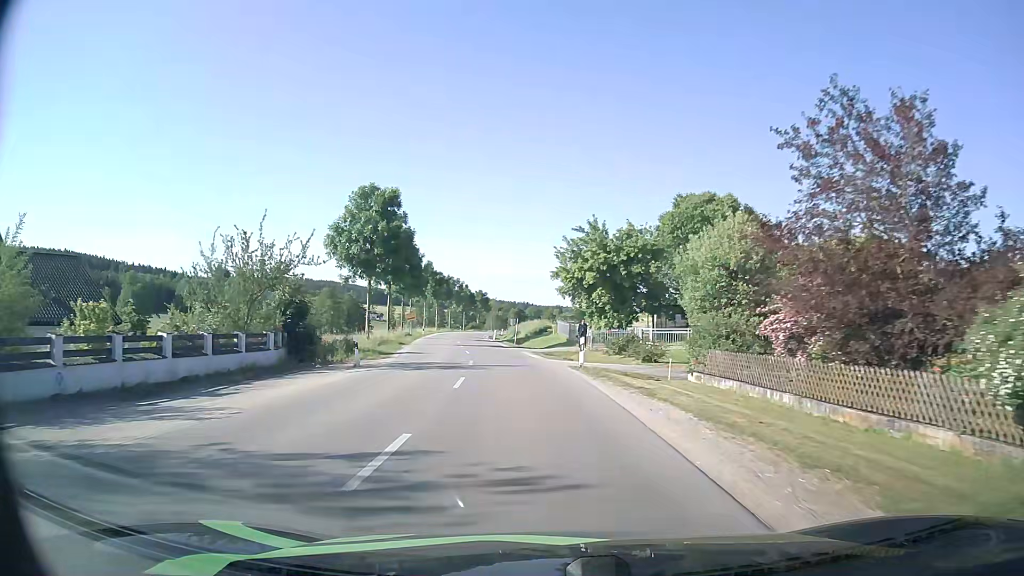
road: secondary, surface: asphalt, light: Day
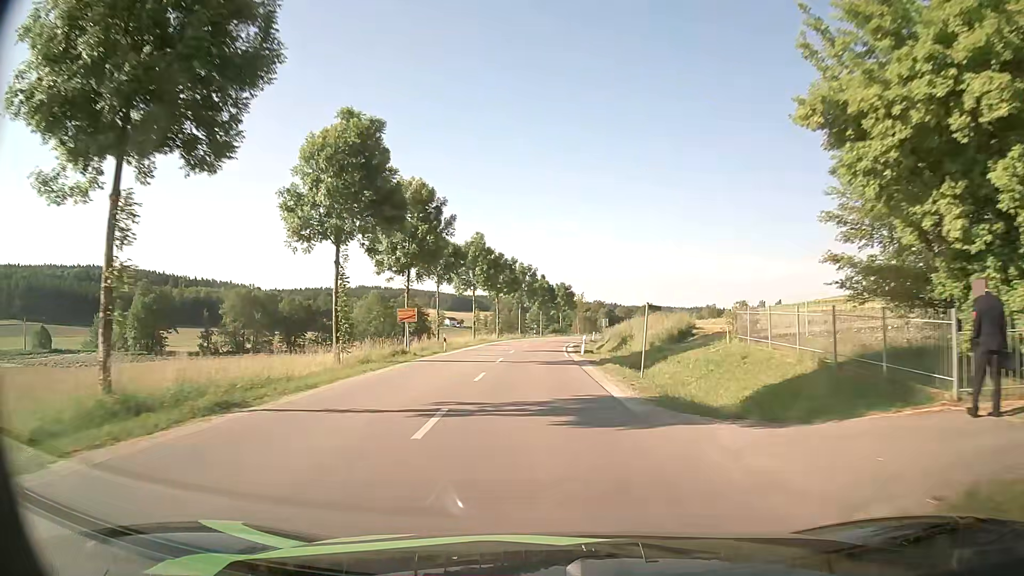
(-2.4, +34.0) m; -7°
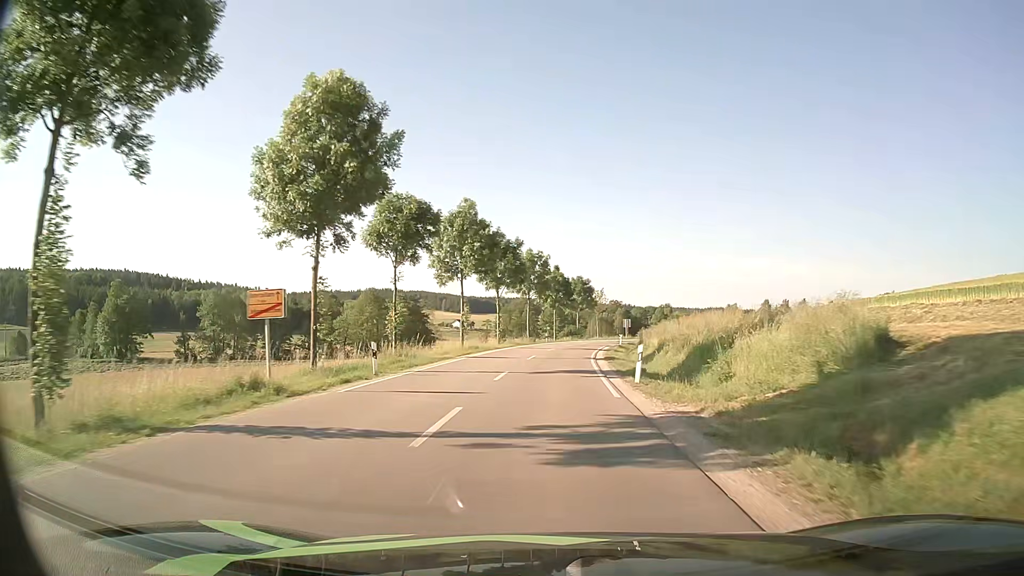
(-0.2, +17.4) m; -1°
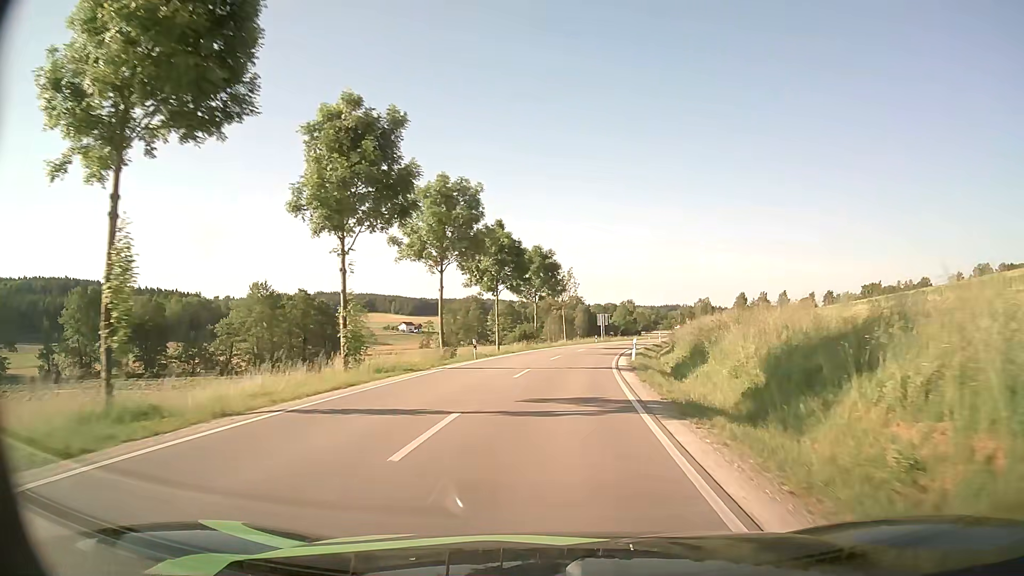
(+1.0, +35.2) m; +4°
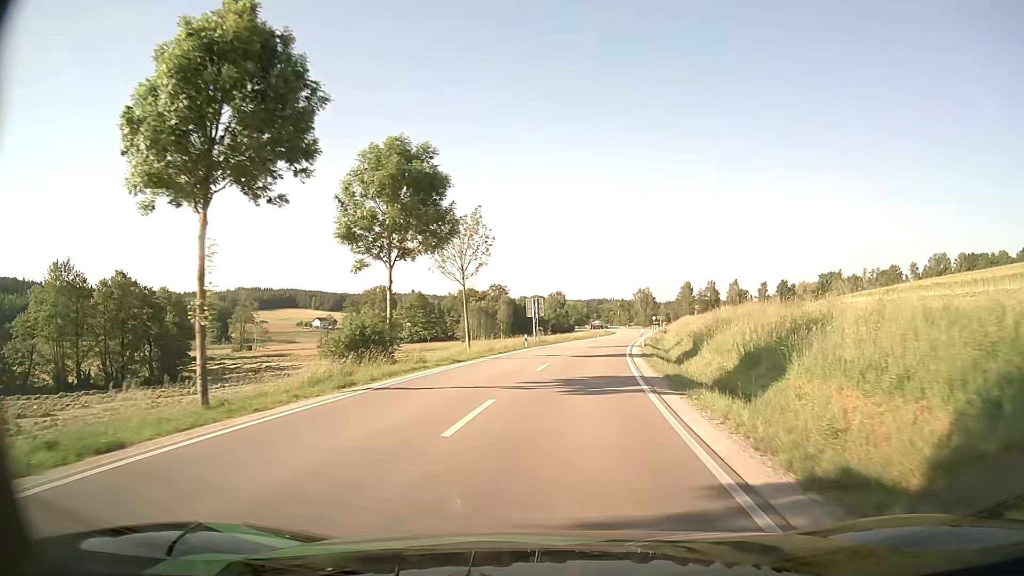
(+1.7, +34.6) m; +6°
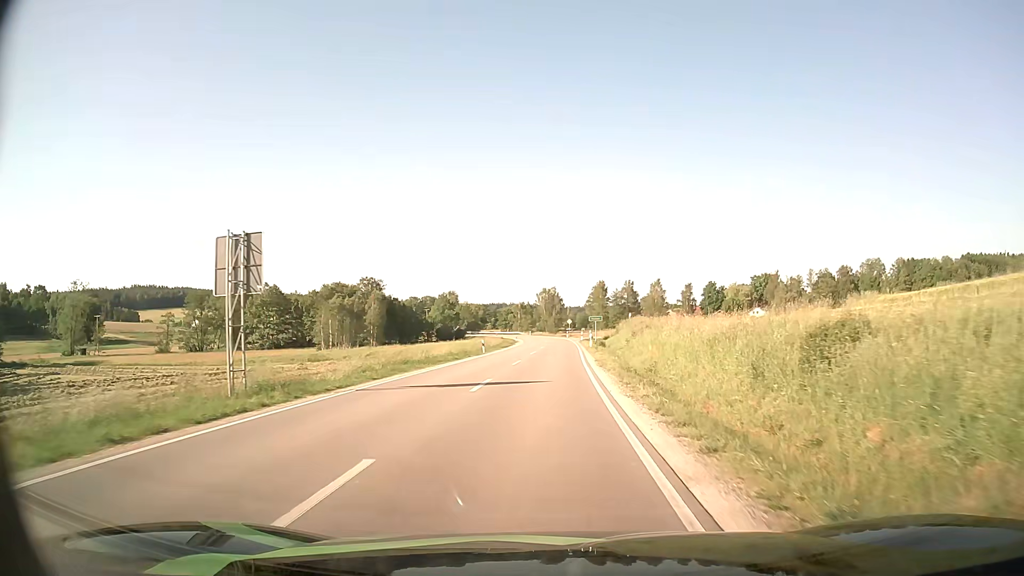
(+3.7, +40.8) m; +9°
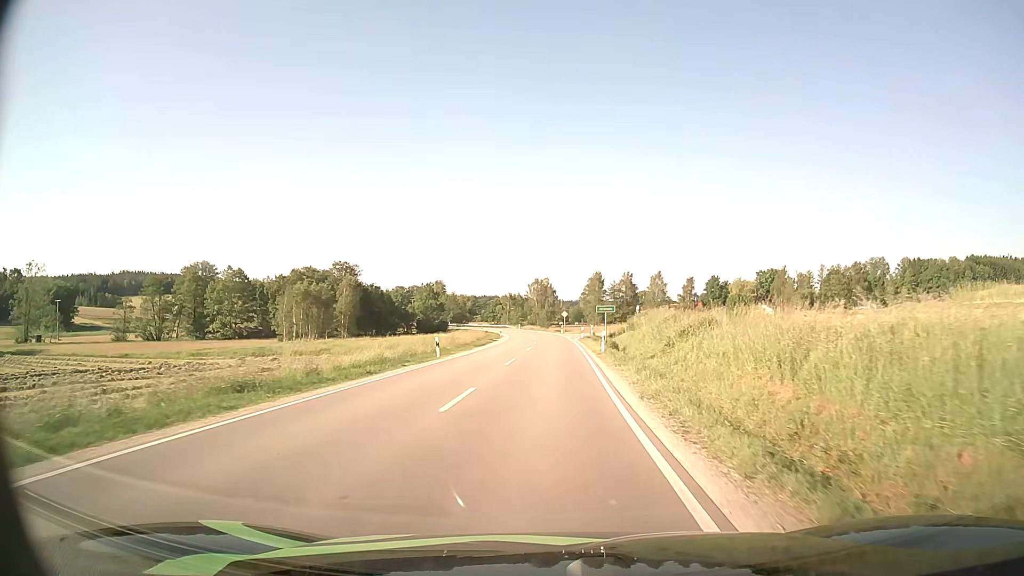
(+0.1, +16.2) m; +1°
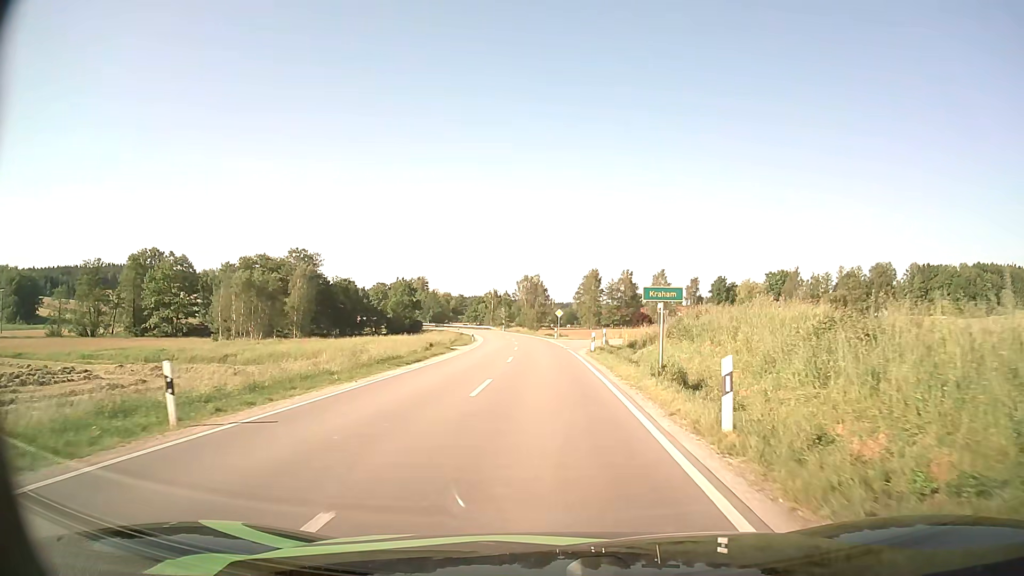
(+0.2, +21.6) m; +1°
(0, +10) (0, +20) (0, +30) (+1, +40) (+6, +49) (+13, +56) (+20, +63) (+27, +70) (+33, +78) (+39, +86) m
